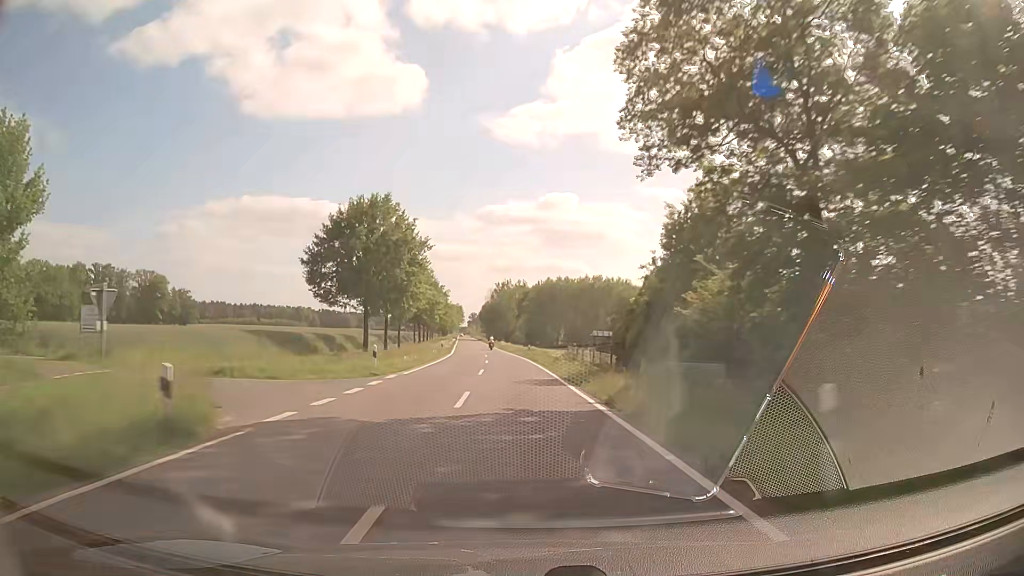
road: secondary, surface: asphalt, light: Day
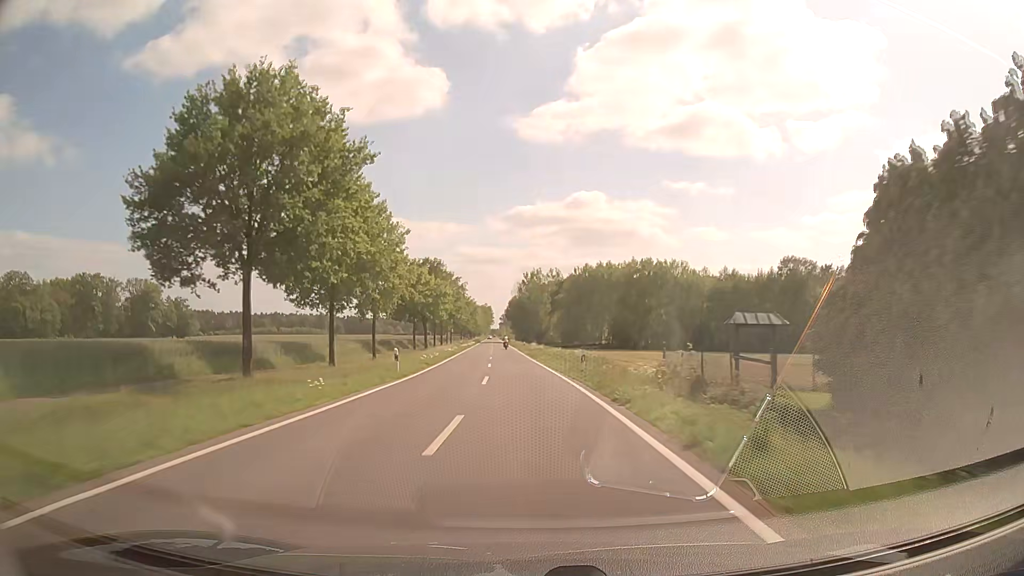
(-0.7, +30.0) m; -3°
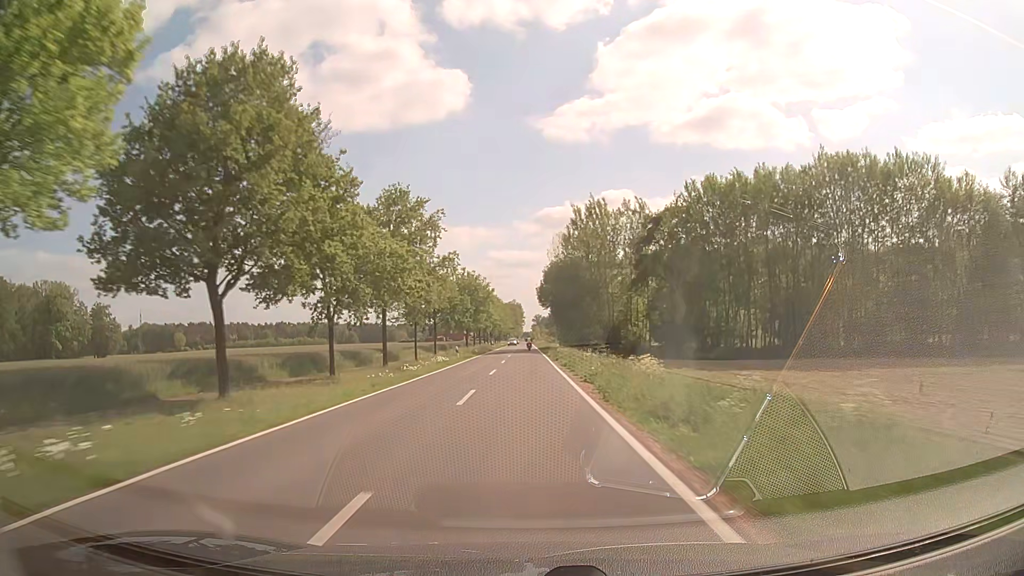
(-3.0, +78.6) m; -3°
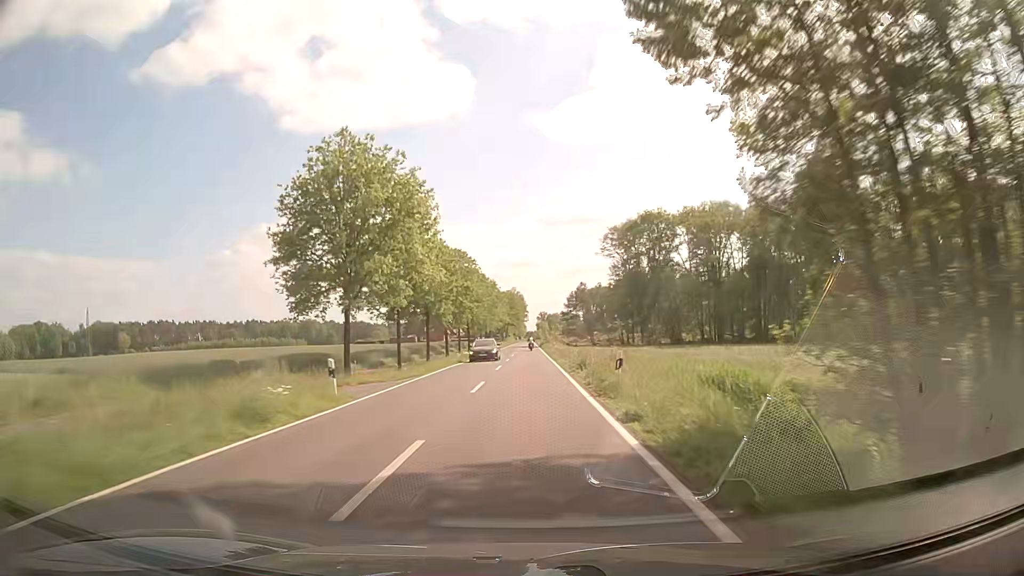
(-0.2, +81.3) m; 0°
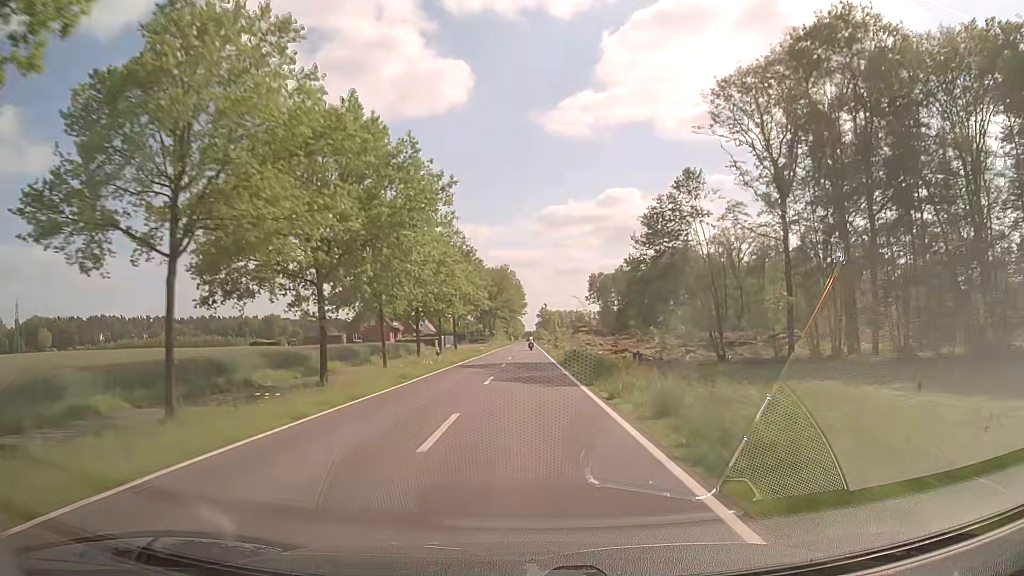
(-0.5, +81.4) m; 0°
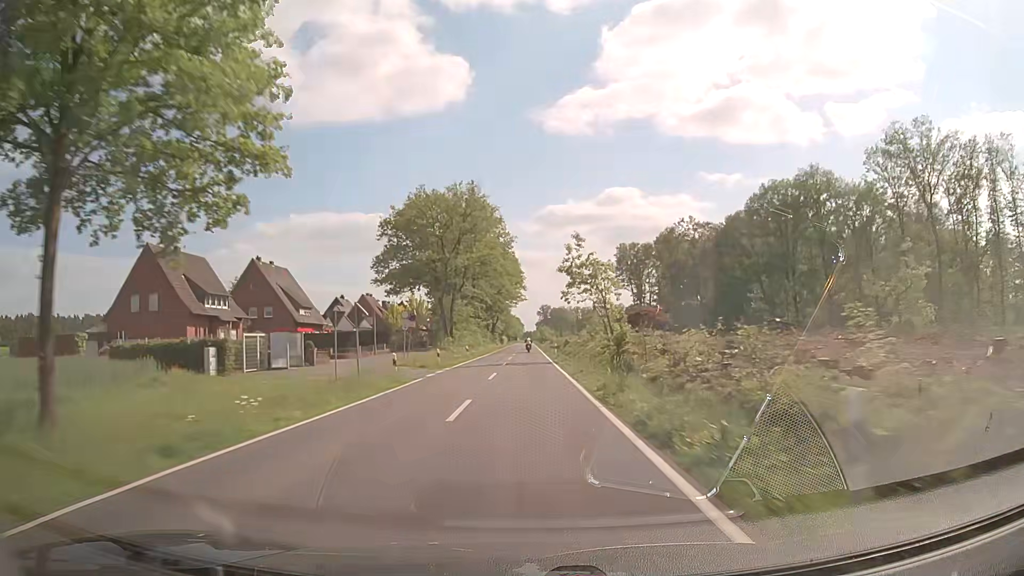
(0.0, +81.2) m; 0°
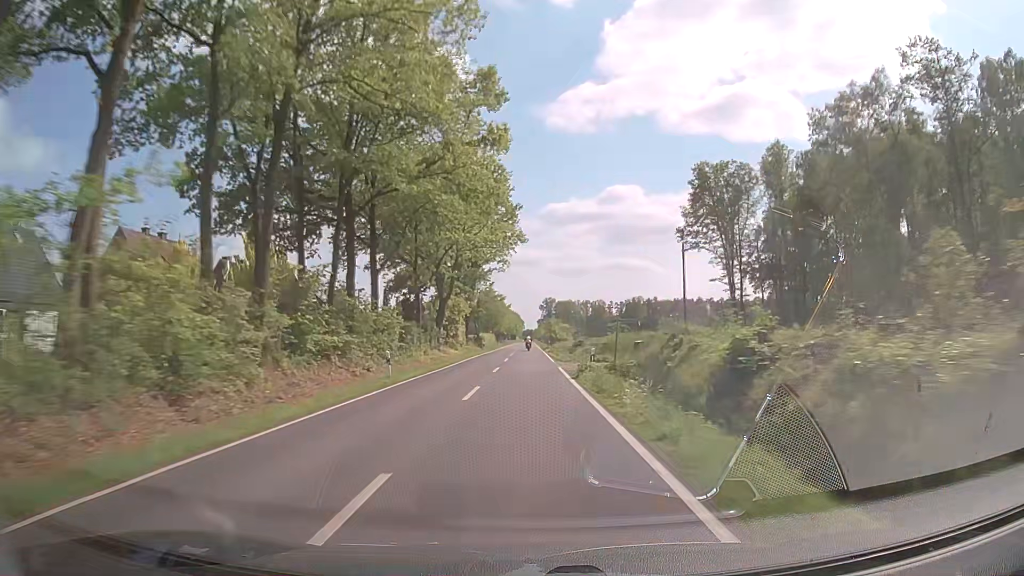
(+0.4, +81.0) m; 0°
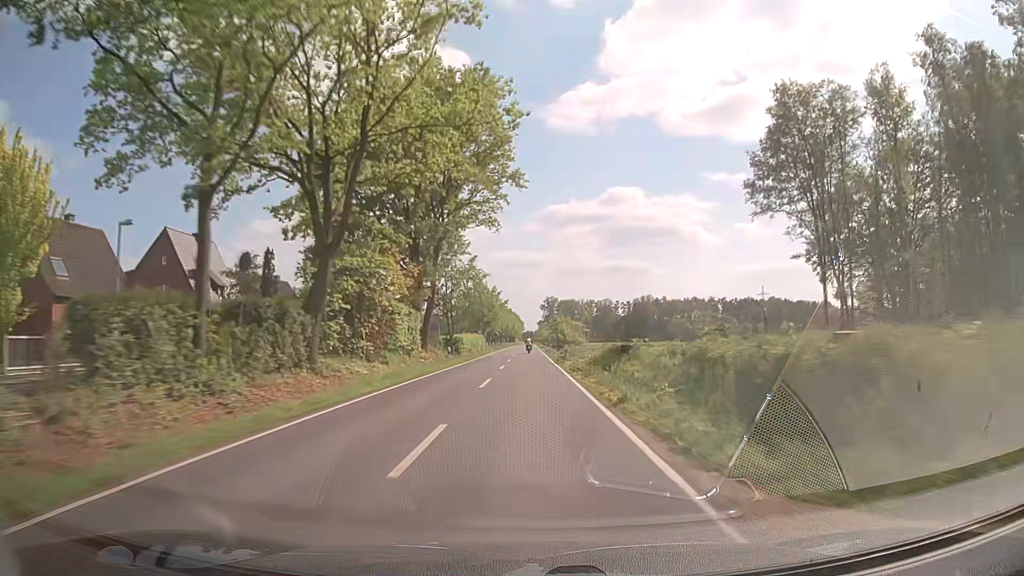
(0.0, +32.3) m; 0°
(0, +10) (0, +20) (0, +30) (0, +40) (0, +50) (0, +60) (0, +70) (0, +80) (0, +90) (0, +100) m
